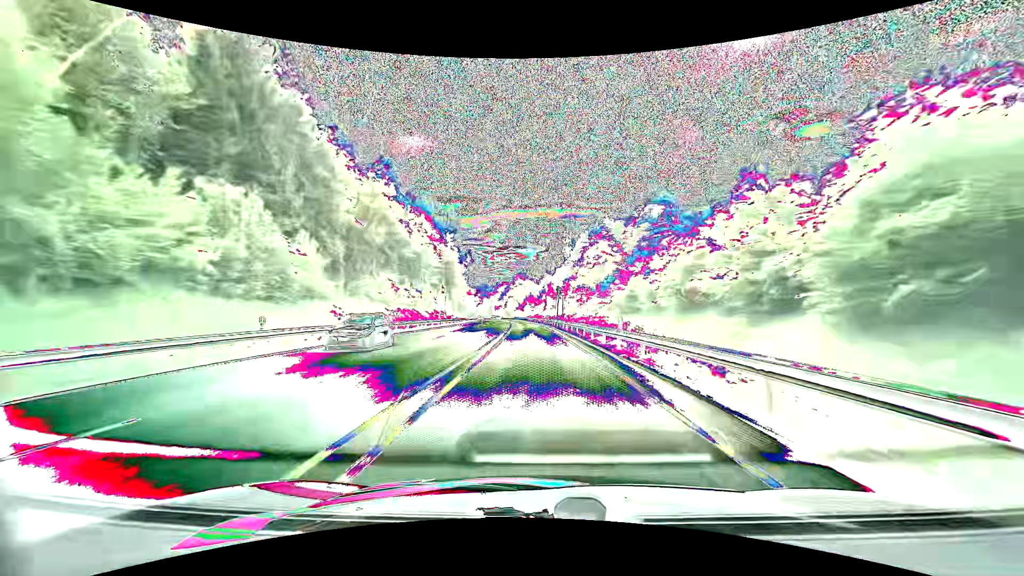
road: primary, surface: asphalt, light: Day
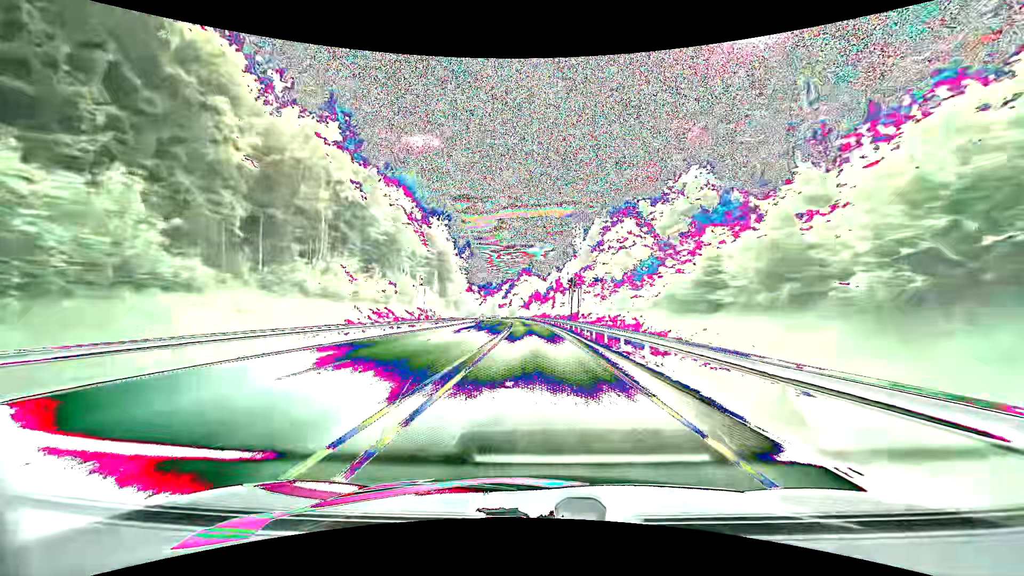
(-0.1, +16.6) m; -1°
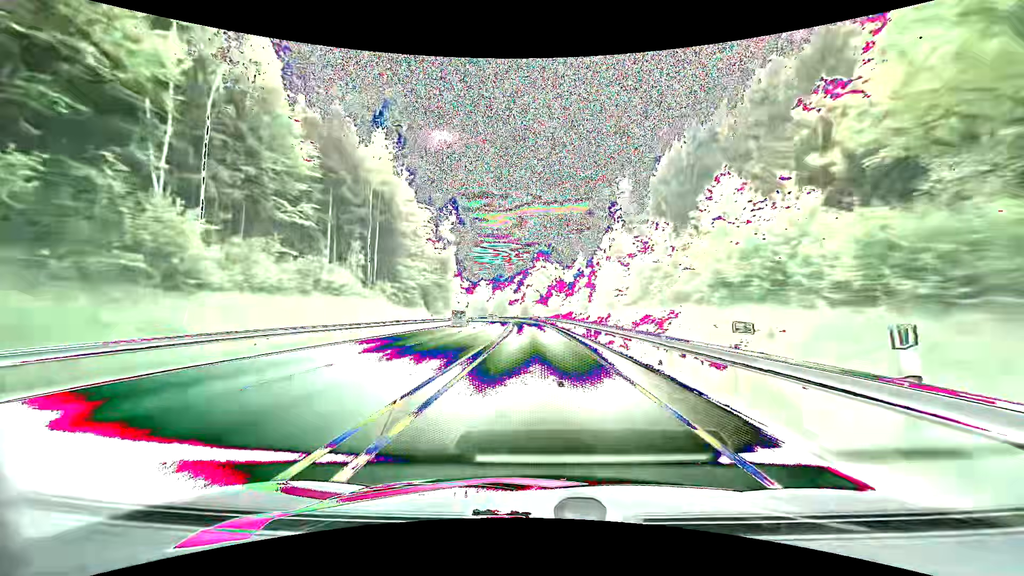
(-0.9, +50.0) m; -2°
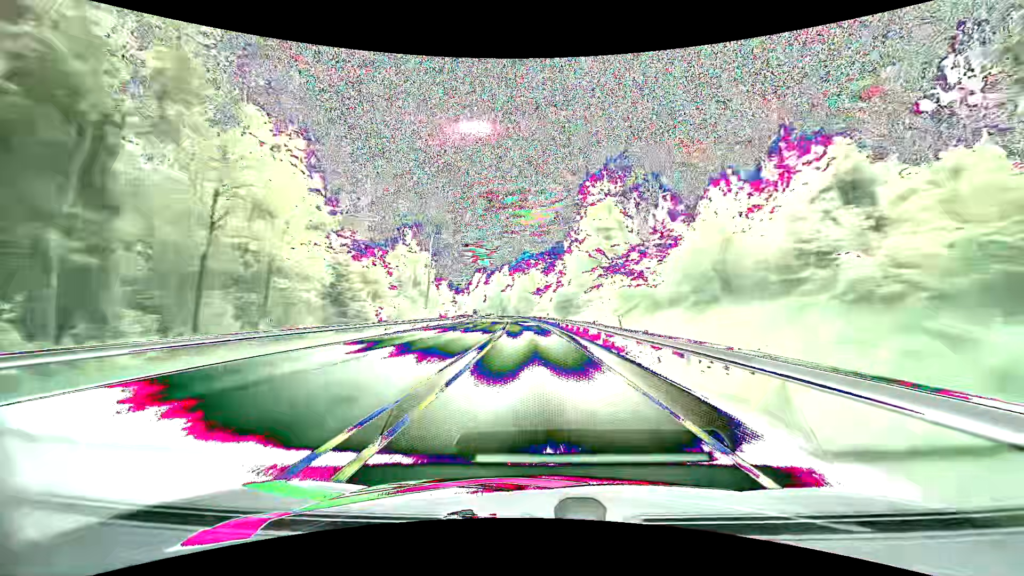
(-2.7, +81.7) m; -4°
(0, +10) (0, +20) (0, +30) (-1, +40) (-1, +50) (-2, +60) (-2, +70) (-3, +80) (-4, +90) (-5, +100) m
